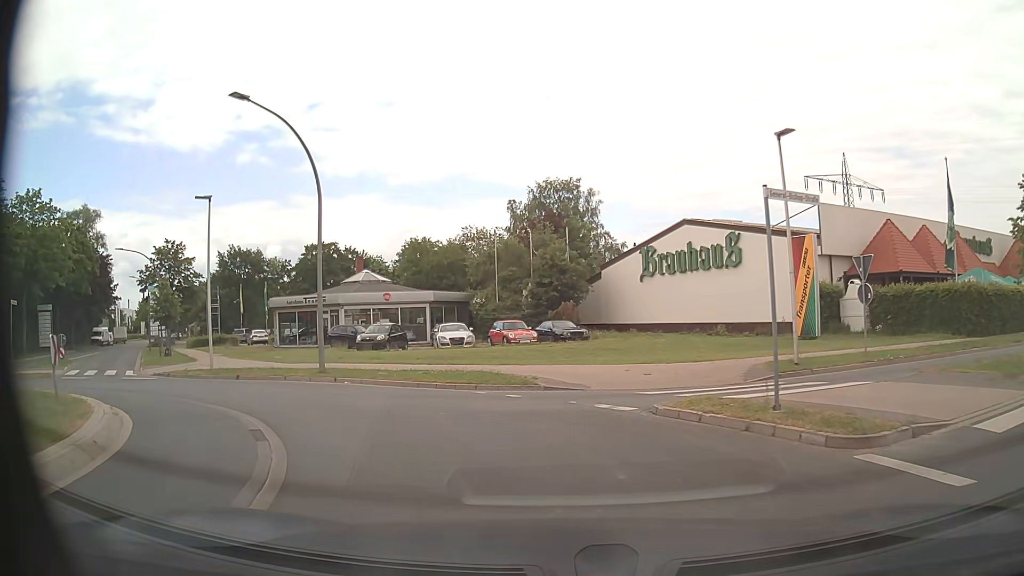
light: Day
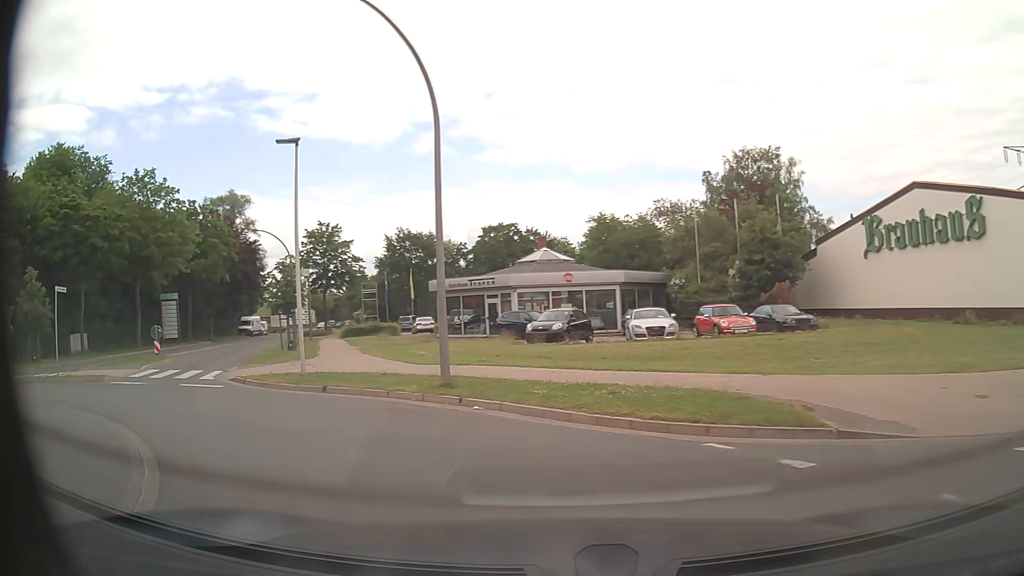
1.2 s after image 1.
(-0.8, +7.1) m; -17°
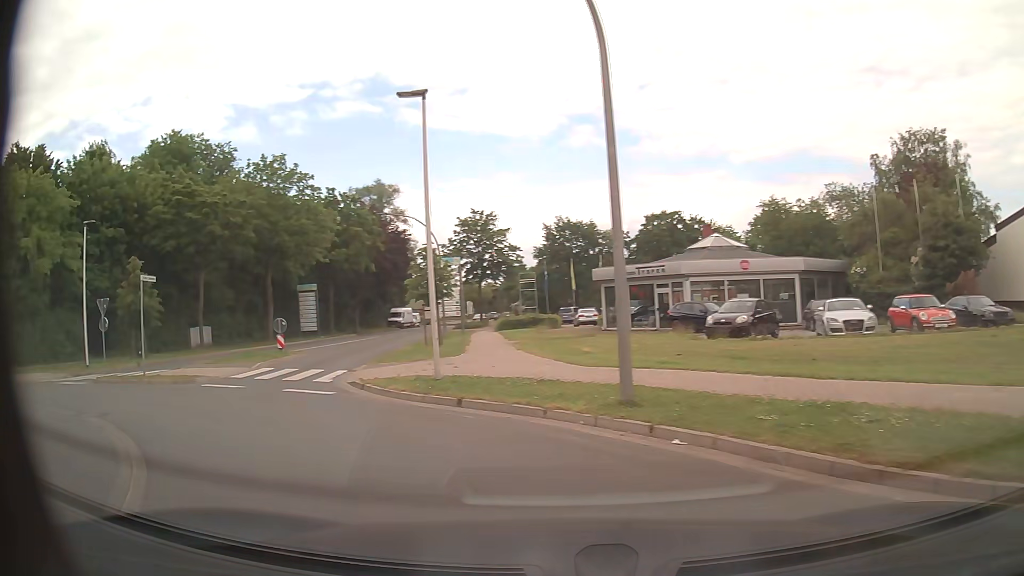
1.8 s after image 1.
(-0.4, +3.4) m; -13°
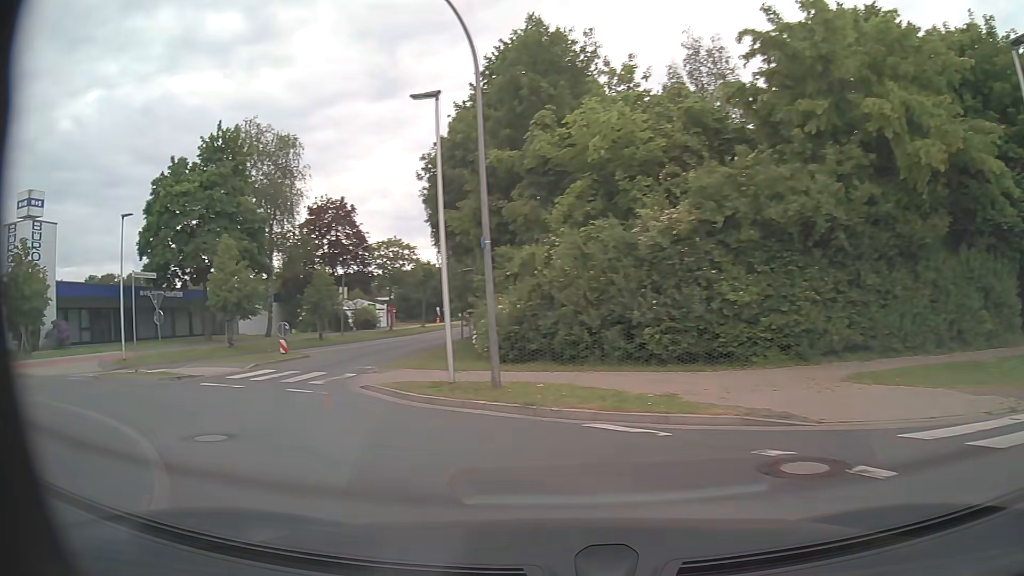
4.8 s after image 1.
(-11.2, +13.2) m; -78°
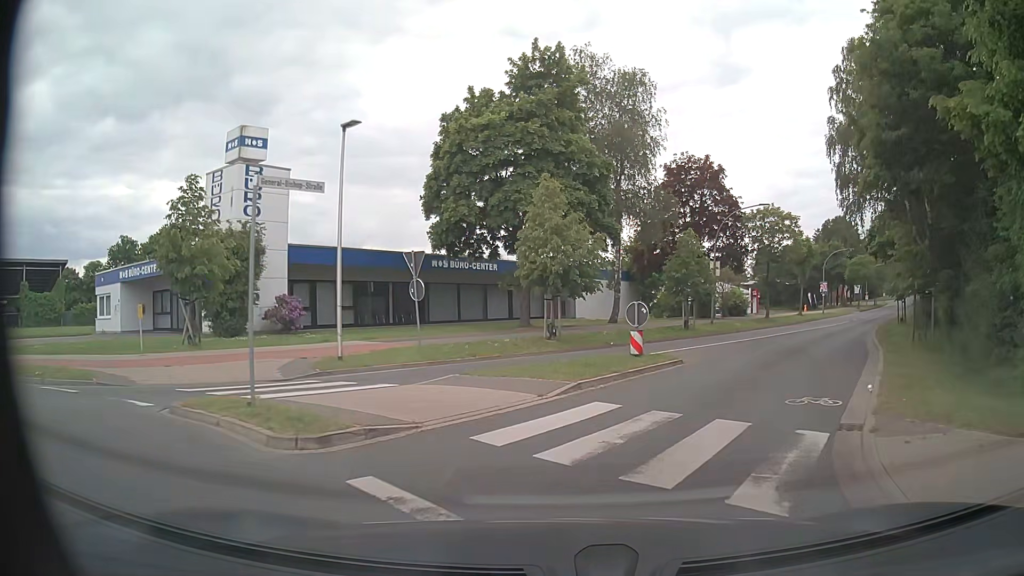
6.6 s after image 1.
(-4.1, +11.6) m; -31°
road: unclassified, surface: asphalt
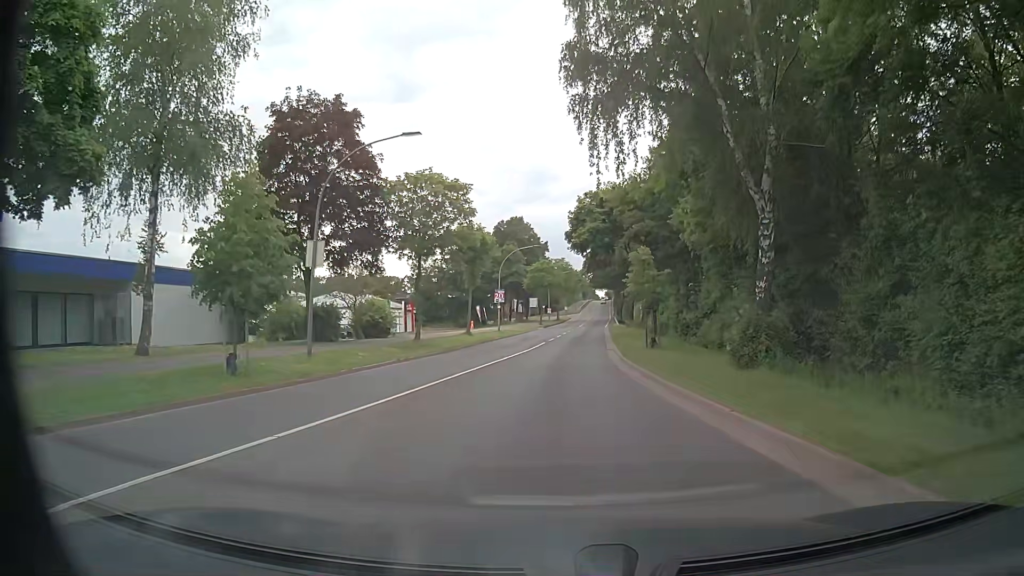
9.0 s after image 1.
(+5.9, +18.9) m; +29°
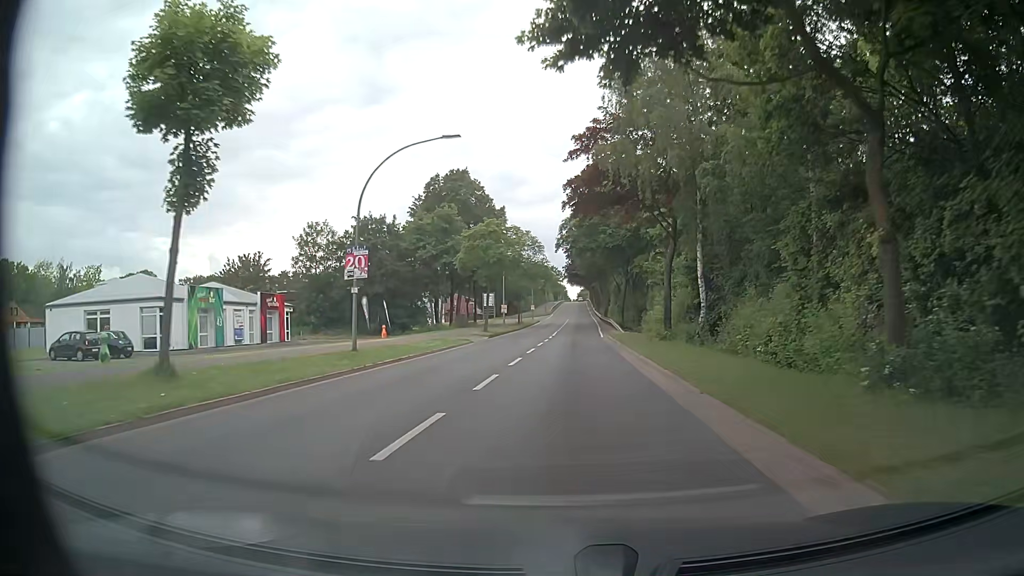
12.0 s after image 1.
(+0.8, +36.5) m; +3°
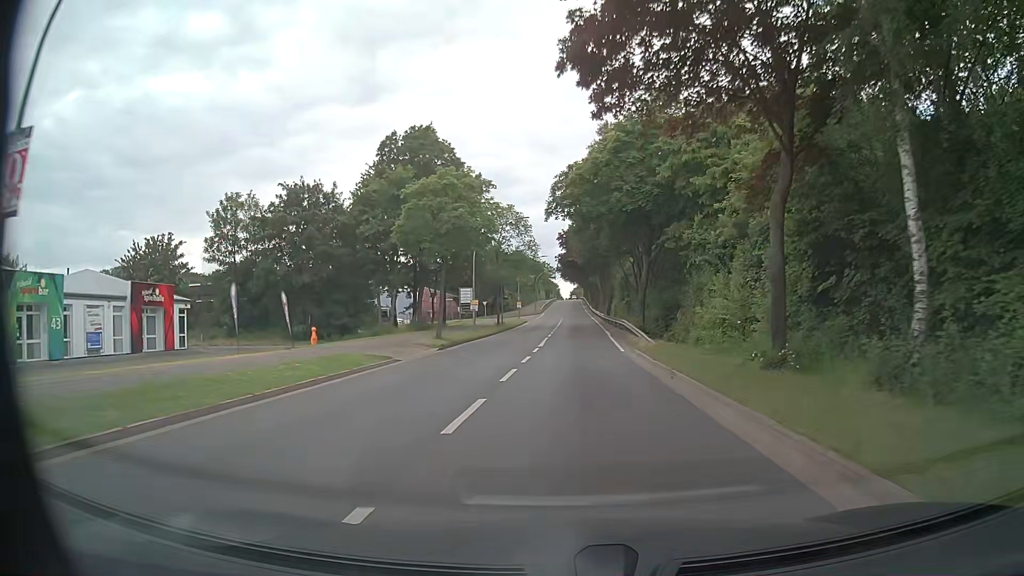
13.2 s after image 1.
(0.0, +16.7) m; +1°
(0, +10) (0, +20) (0, +30) (0, +40) (+1, +50) (+1, +60) (+1, +70) (+2, +80) (+2, +90) (+2, +100) m
